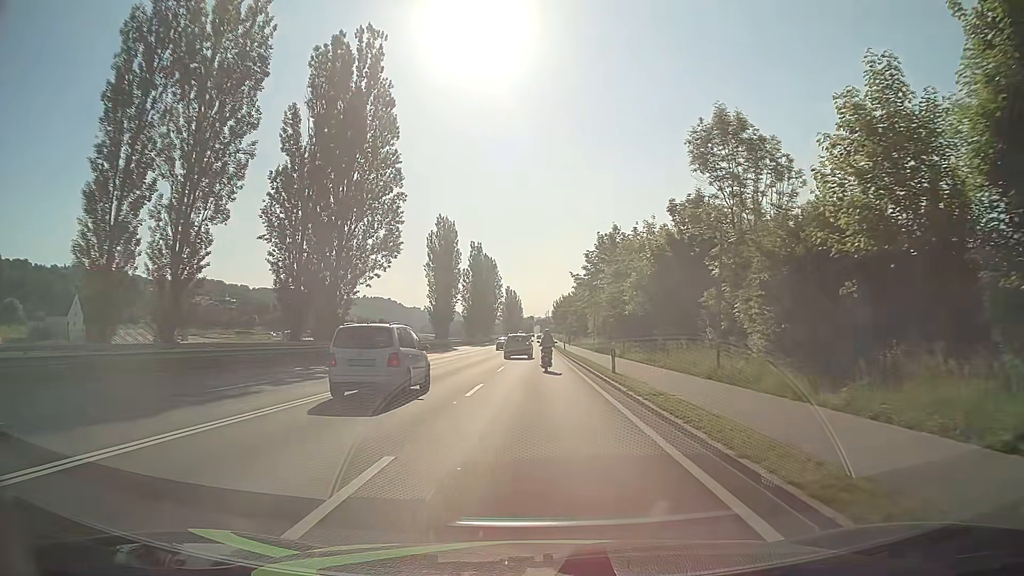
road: primary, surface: asphalt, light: Day
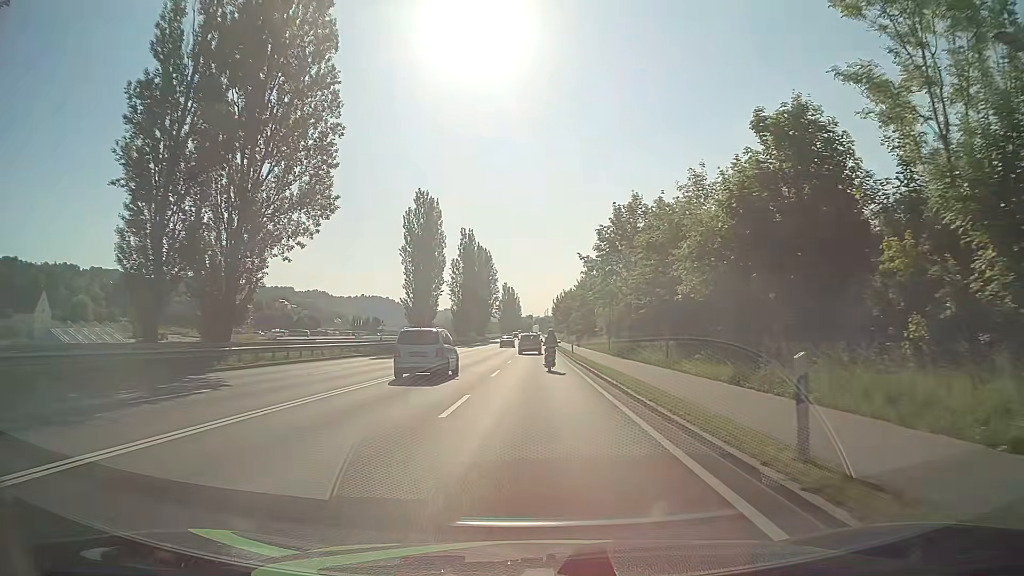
(+0.1, +16.0) m; +1°
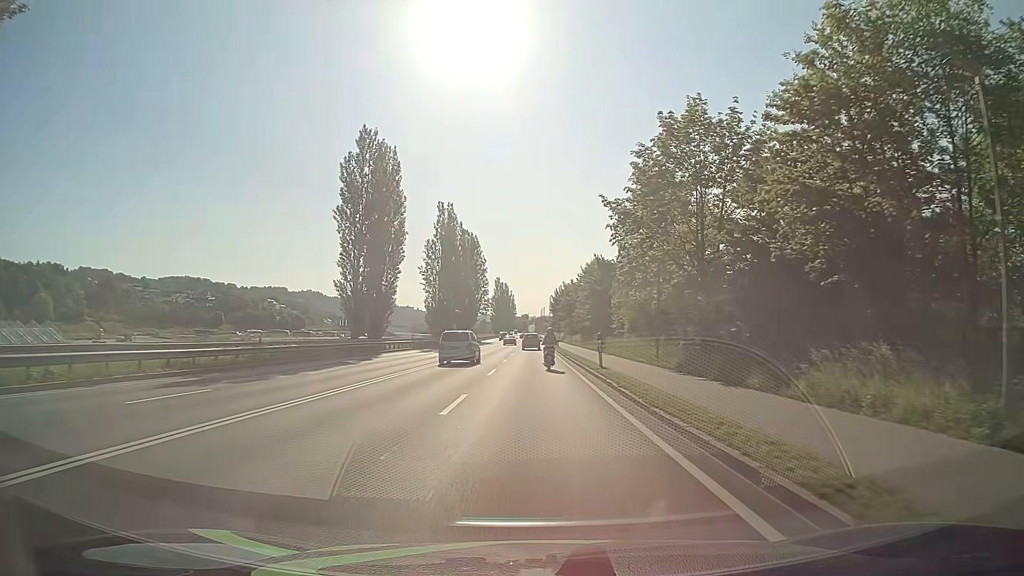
(-0.1, +24.0) m; 0°
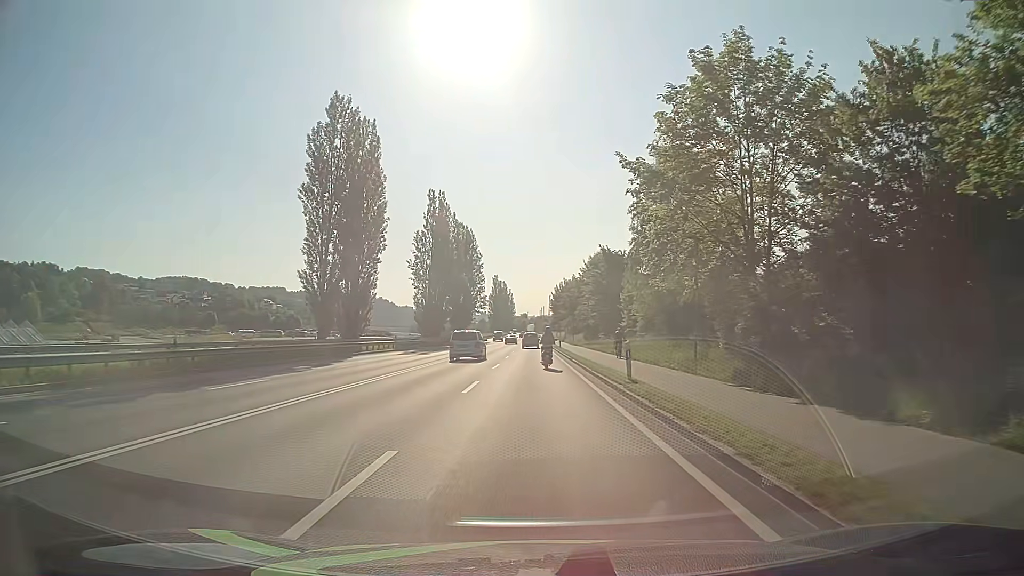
(0.0, +8.0) m; 0°
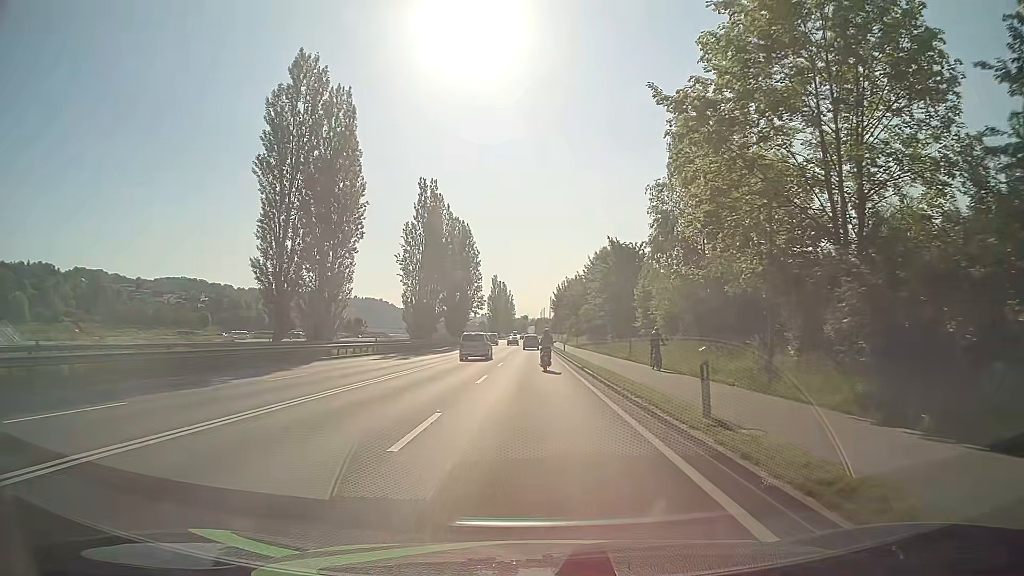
(0.0, +8.0) m; 0°
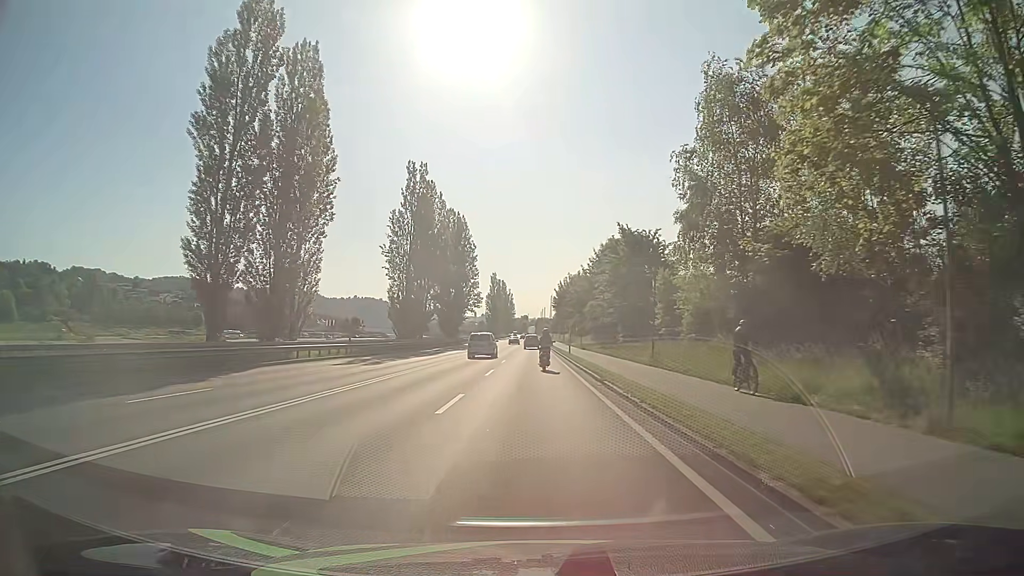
(0.0, +8.0) m; 0°
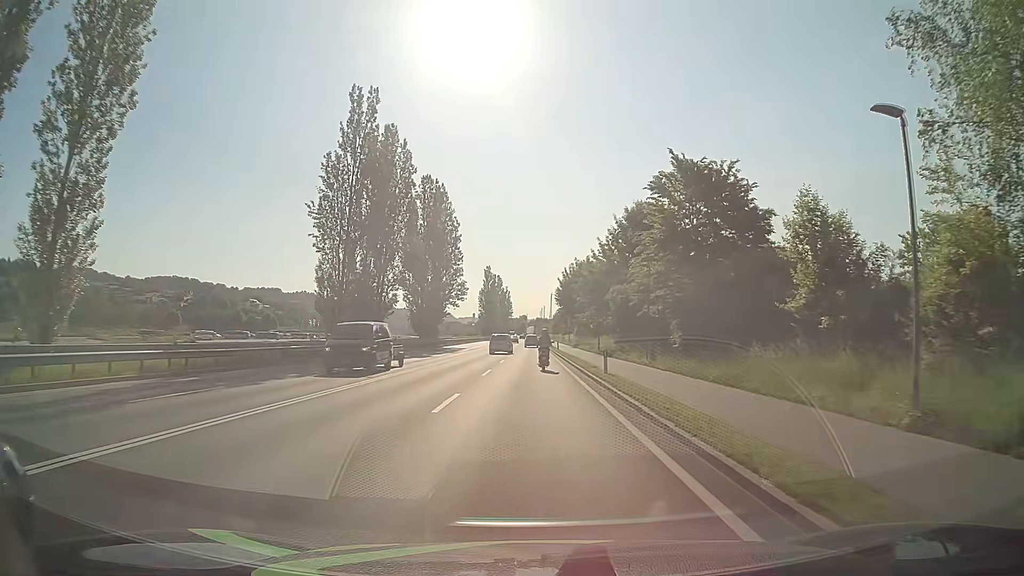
(+0.2, +23.9) m; 0°
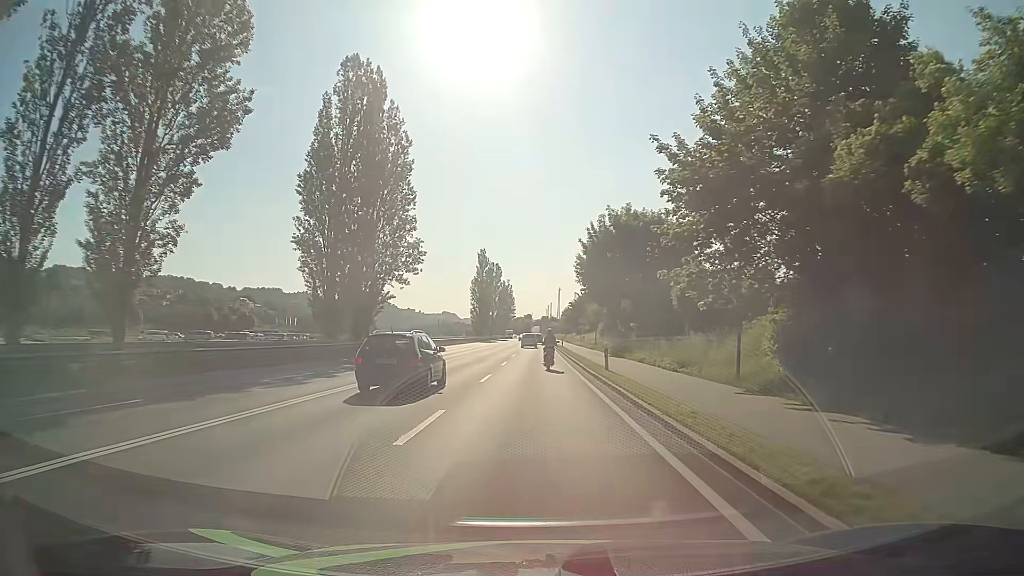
(+0.1, +40.0) m; 0°
